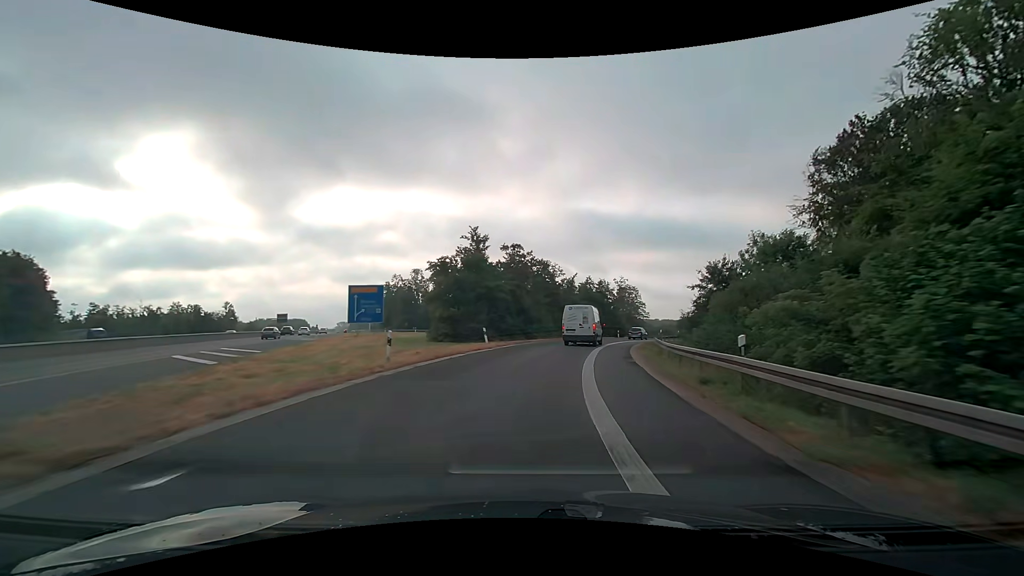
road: motorway_link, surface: asphalt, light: Day
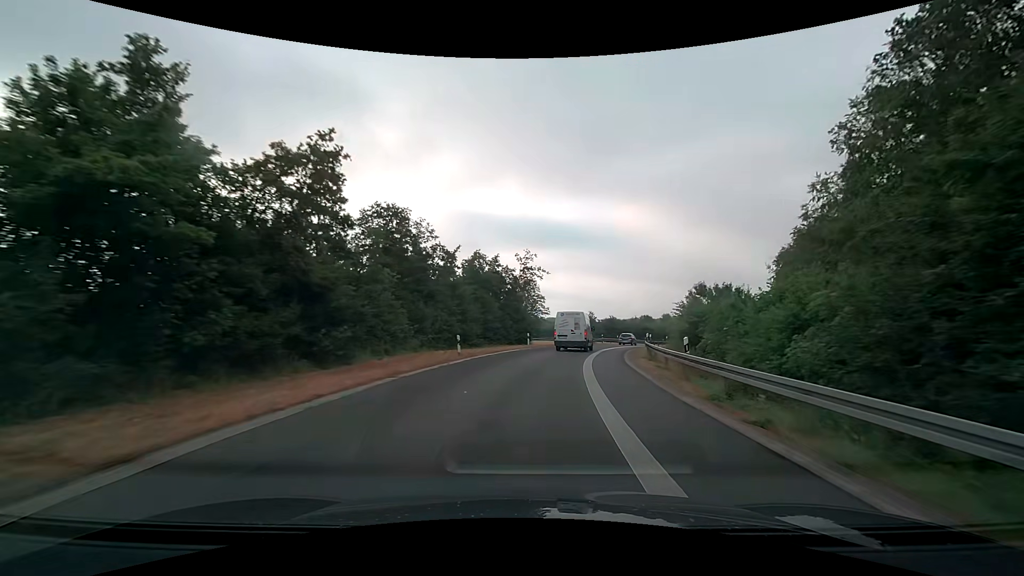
(+3.7, +31.3) m; +13°
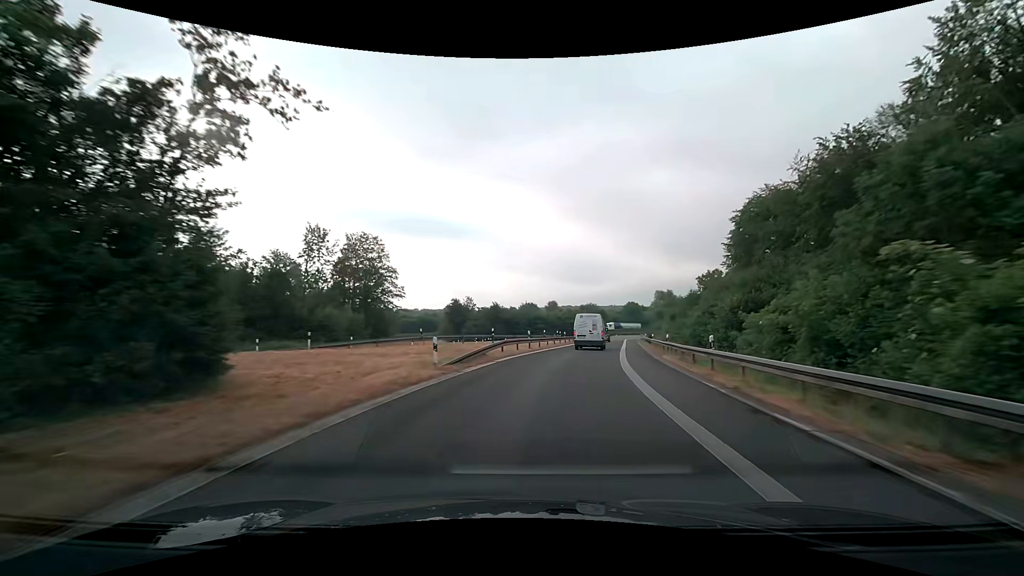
(+5.2, +42.4) m; +14°
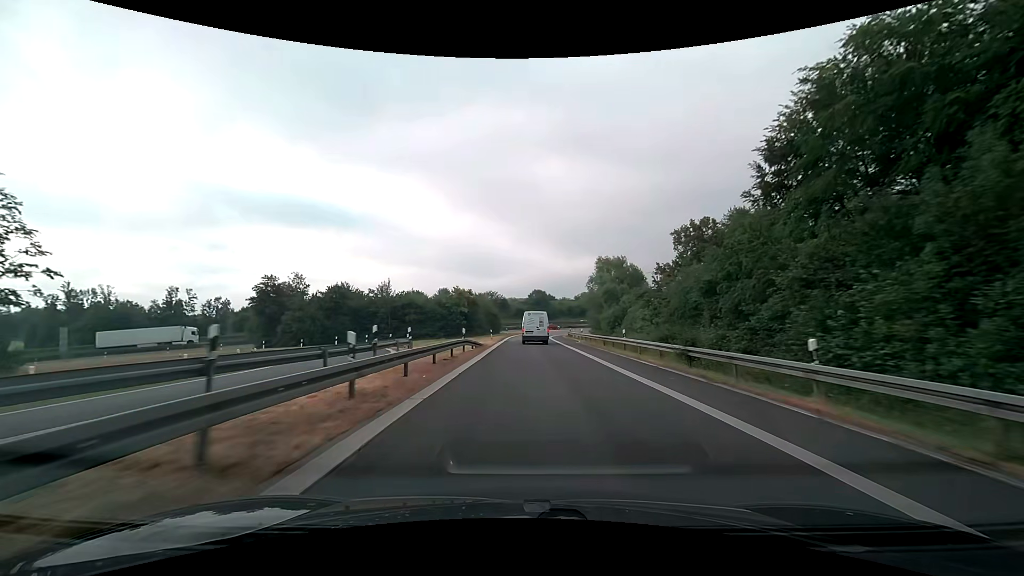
(+5.3, +45.0) m; +11°
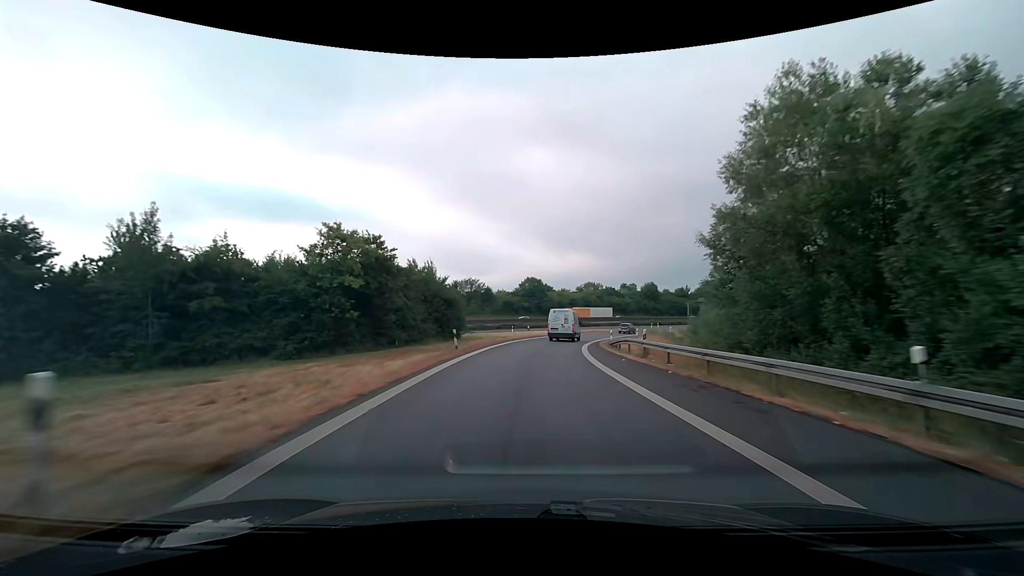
(+0.7, +47.8) m; +1°
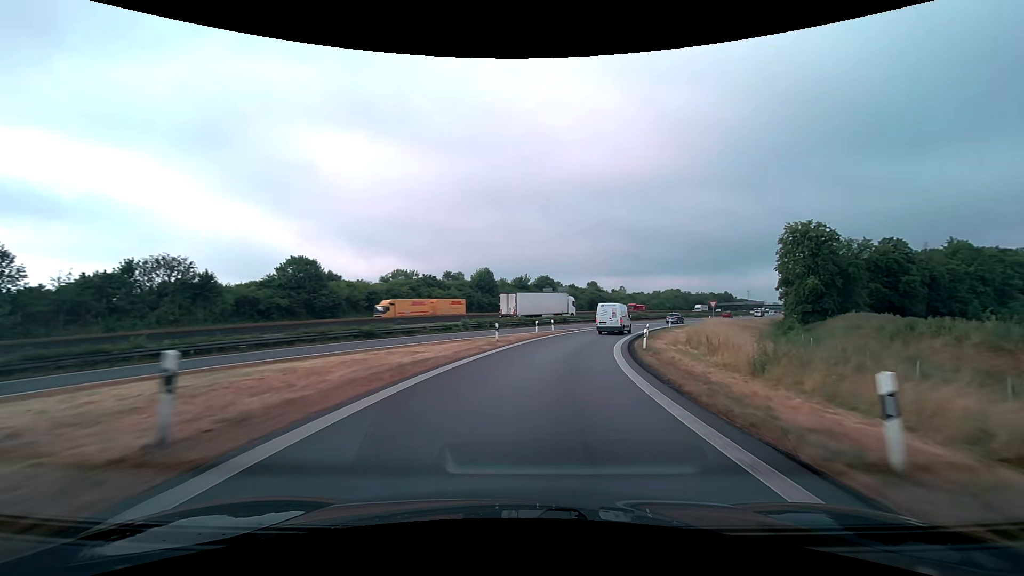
(+8.5, +60.5) m; +20°
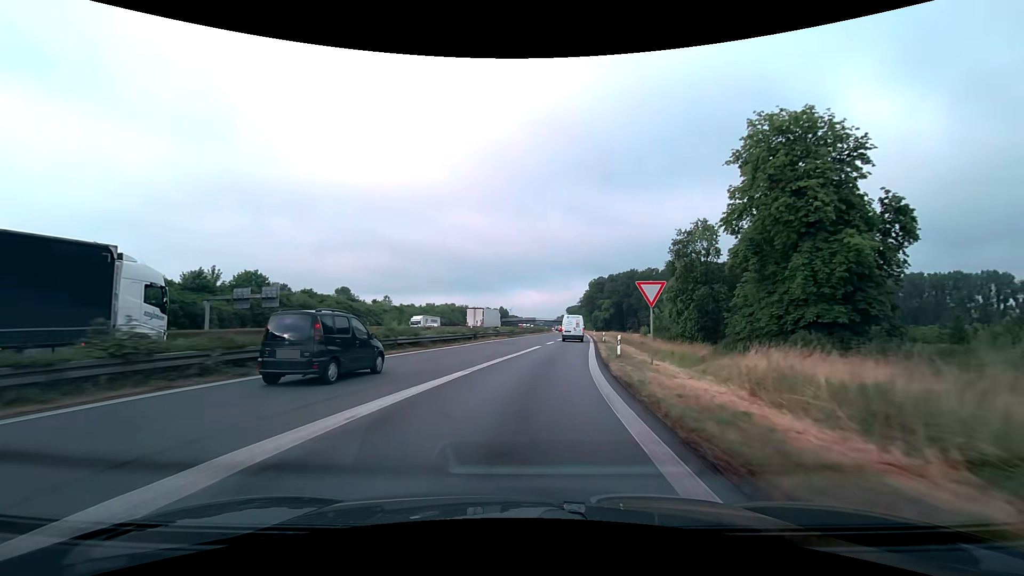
(+13.8, +57.1) m; +26°
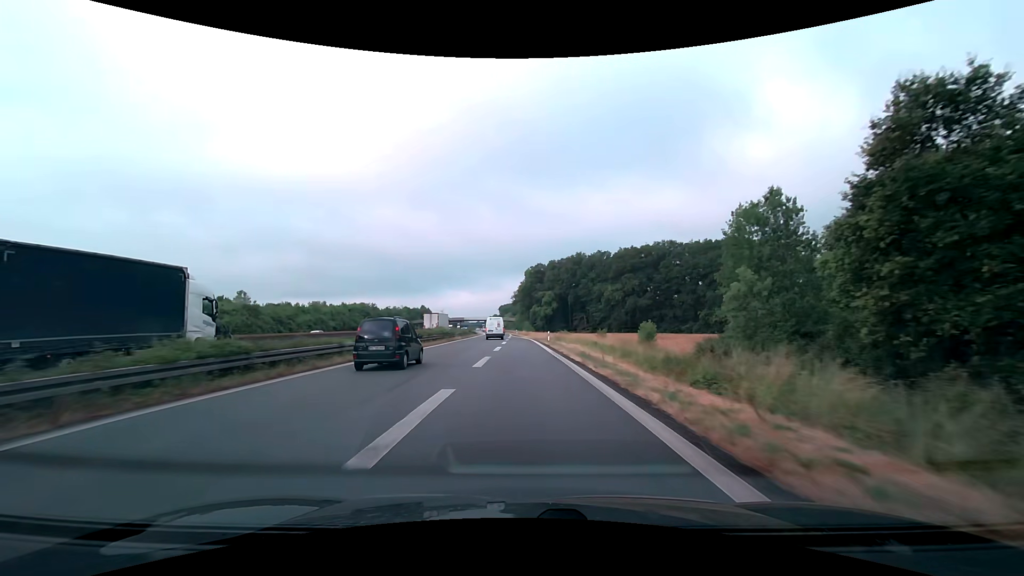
(+4.6, +47.2) m; +8°
(0, +10) (0, +20) (0, +30) (-1, +40) (-1, +50) (-2, +60) (-3, +70) (-4, +80) (-5, +90) (-6, +100) m
